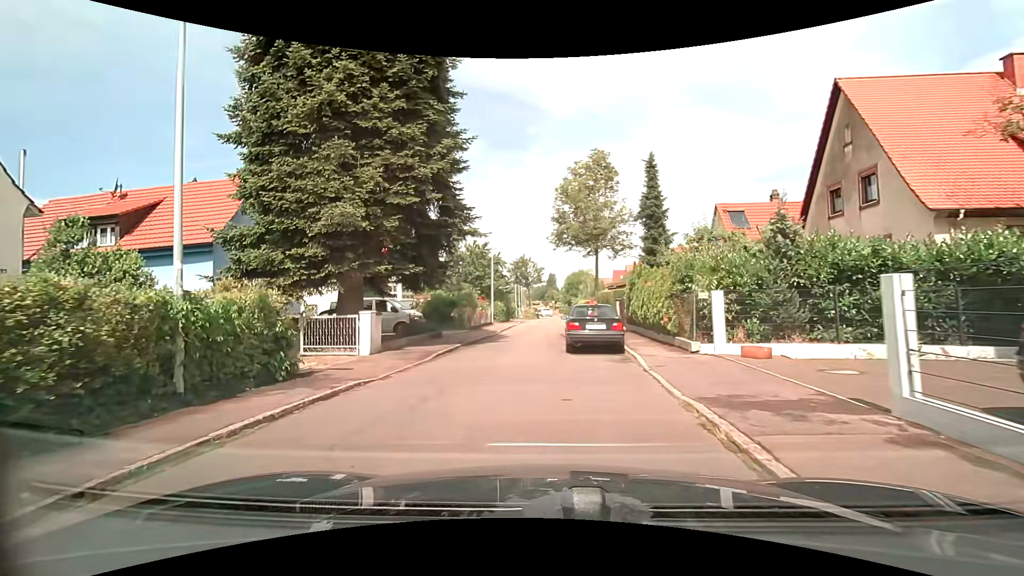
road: residential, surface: asphalt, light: Day
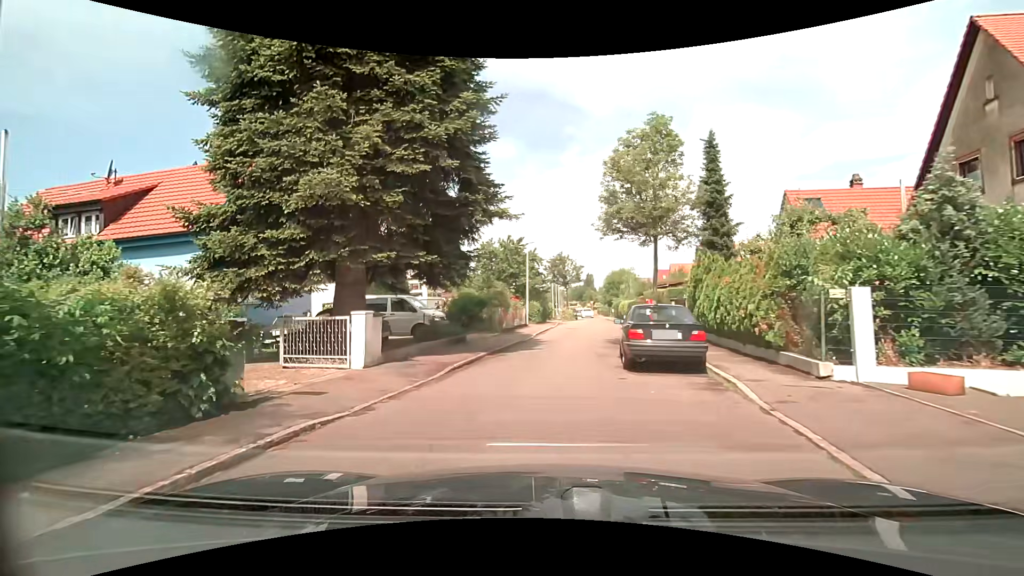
(-0.1, +3.6) m; -3°
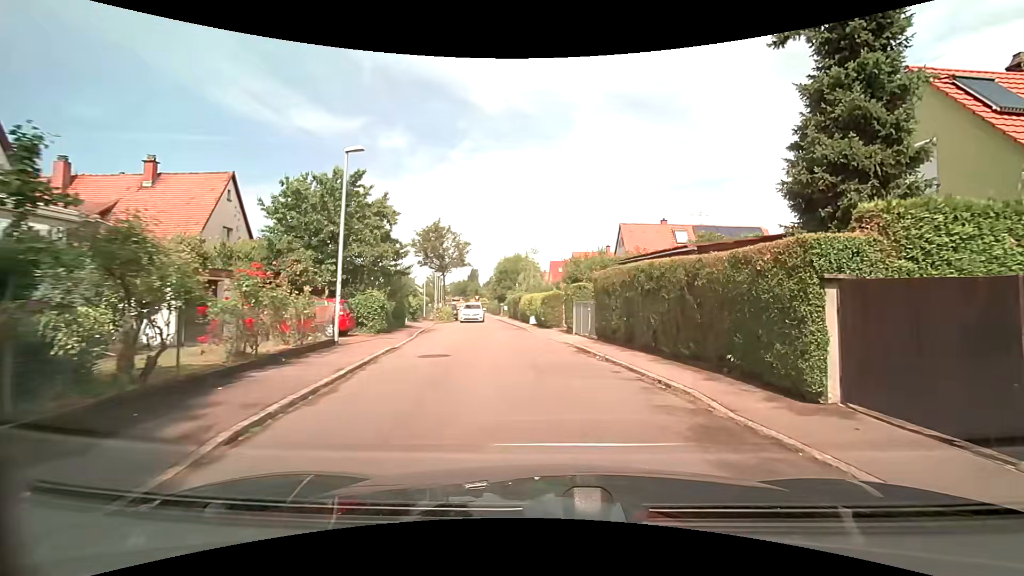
(+0.1, +19.9) m; +8°
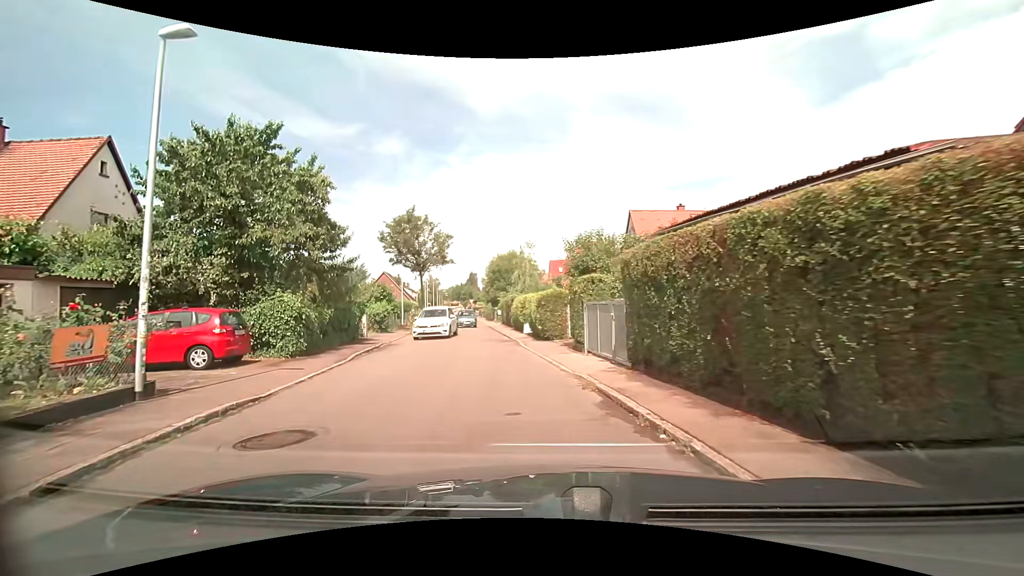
(+0.4, +7.2) m; +3°
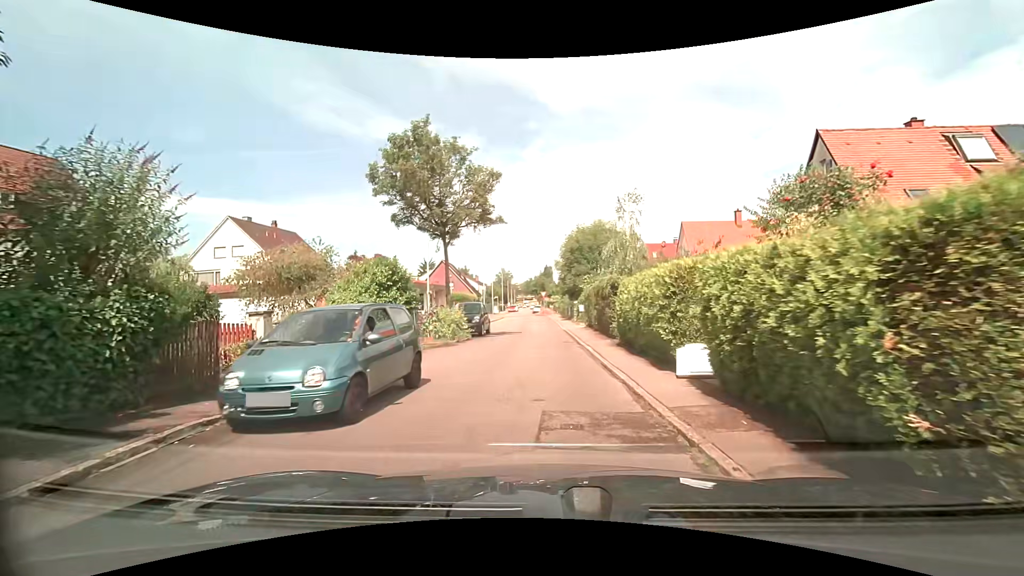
(-1.5, +15.9) m; -10°
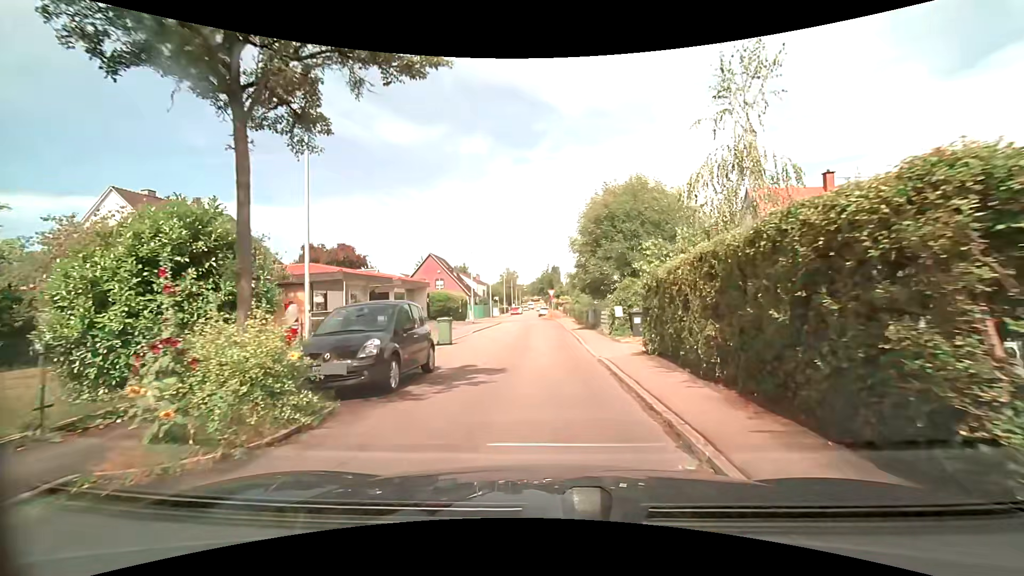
(0.0, +14.2) m; -1°
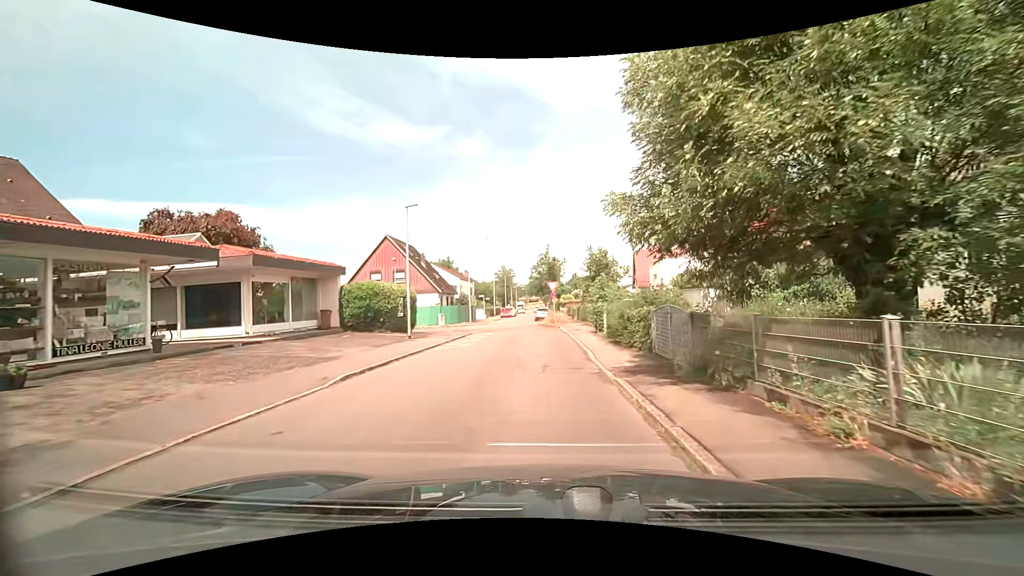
(+0.2, +19.1) m; 0°
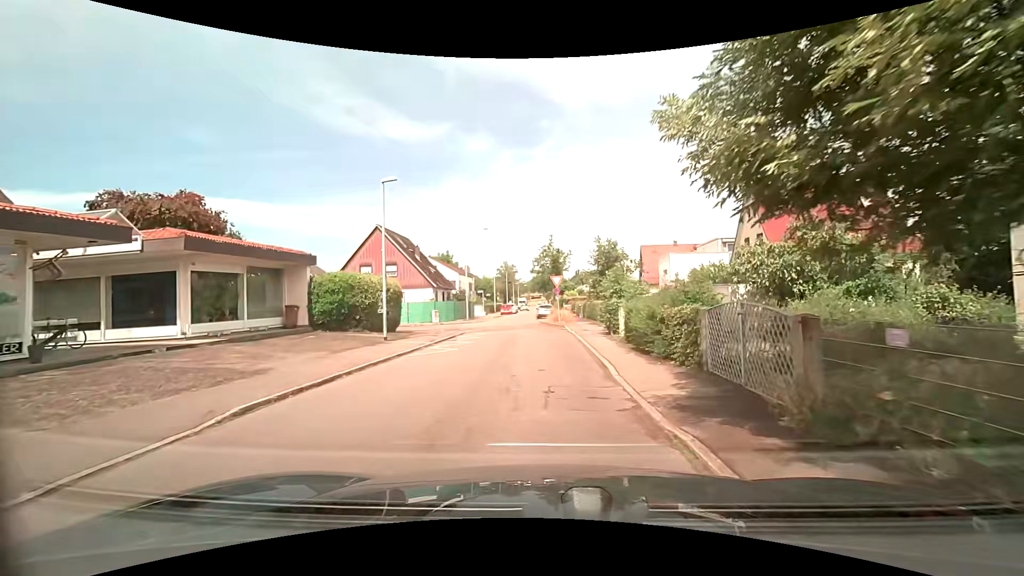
(0.0, +3.8) m; -1°
(0, +10) (0, +20) (0, +30) (-2, +40) (-2, +50) (-2, +60) (-1, +70) (-1, +80) (-1, +90) (-1, +100) m
